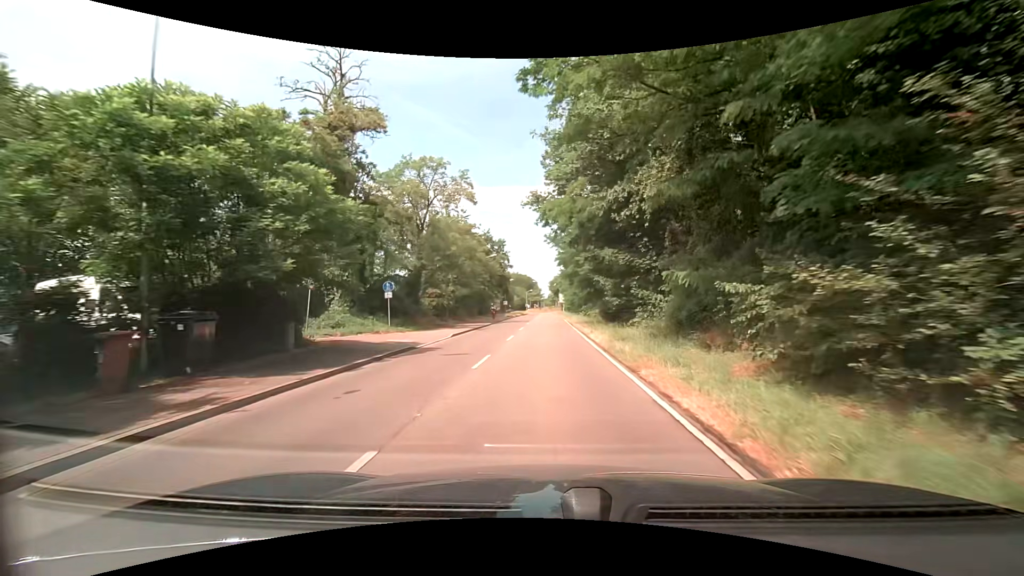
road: secondary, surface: asphalt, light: Day
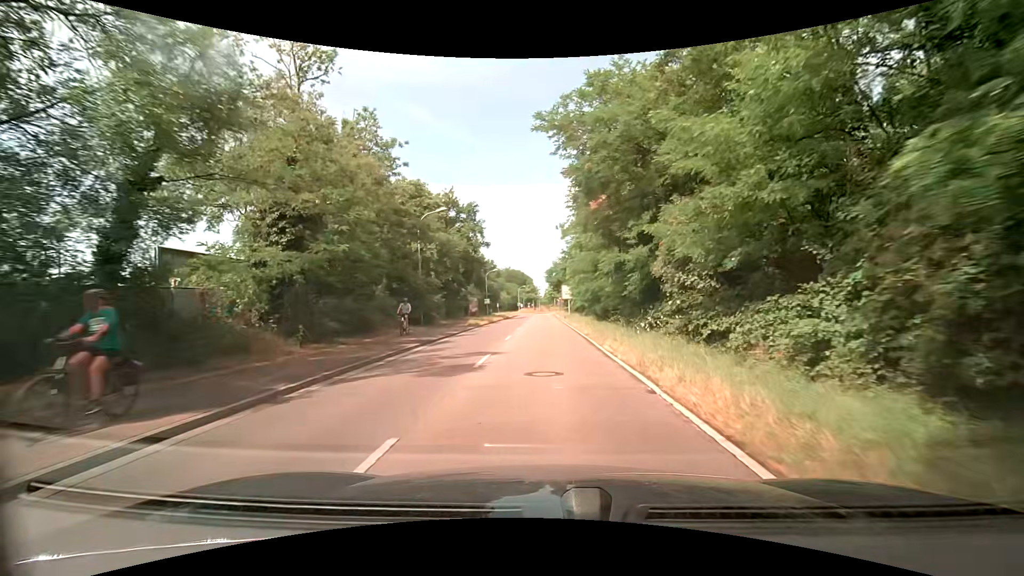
(+0.2, +35.7) m; +1°
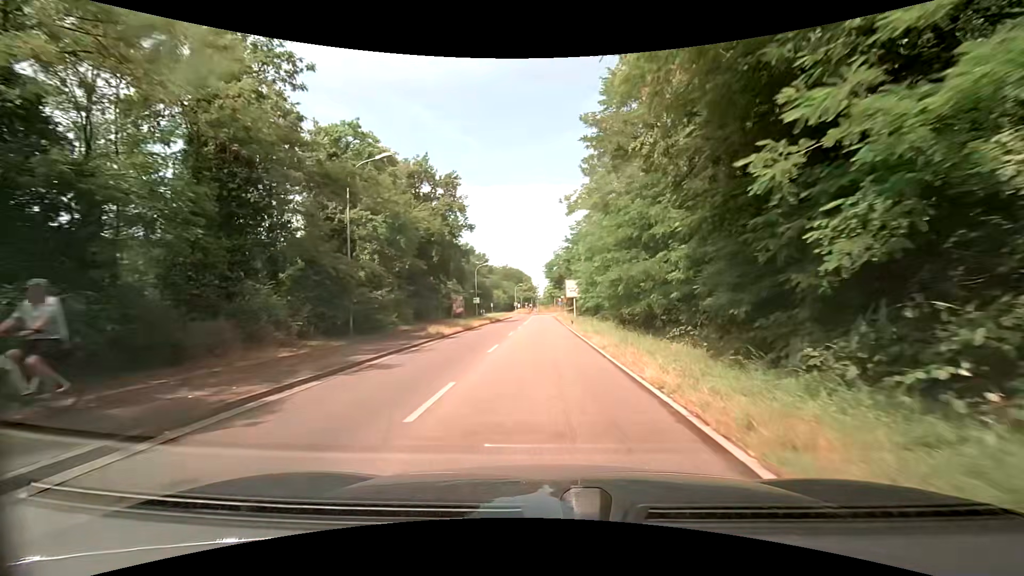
(+0.1, +14.3) m; 0°
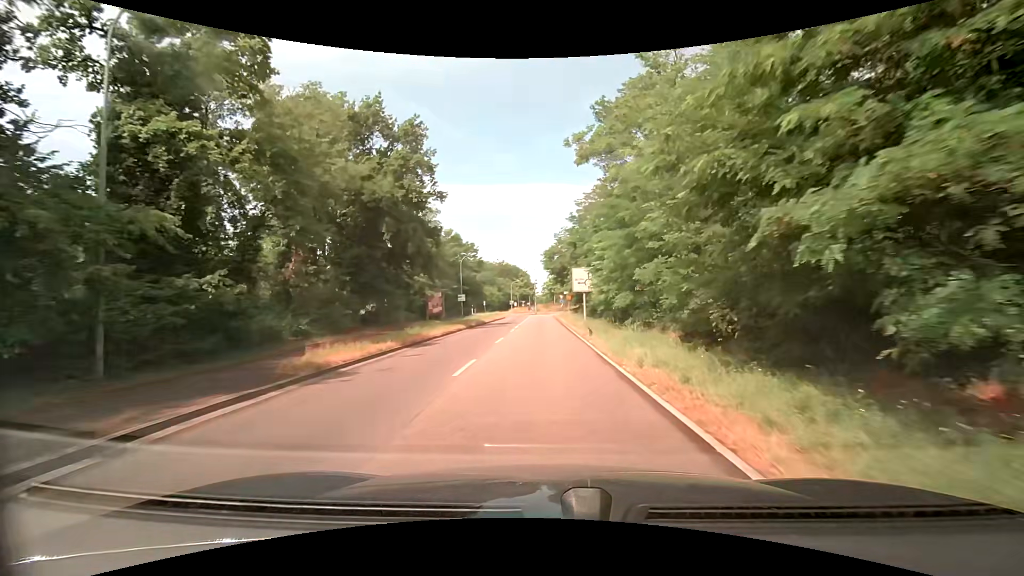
(-0.1, +14.3) m; -1°
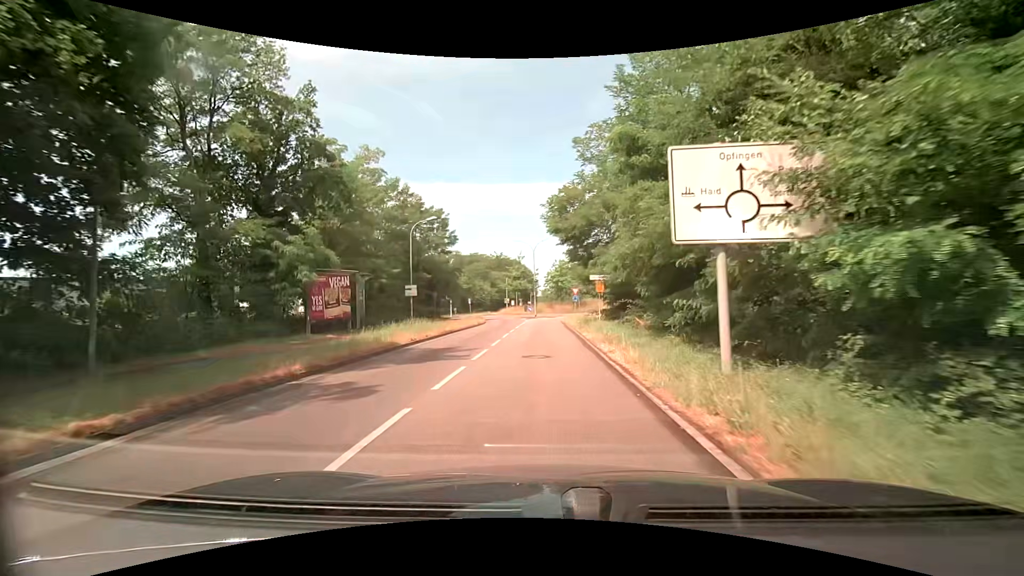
(+0.2, +28.7) m; 0°
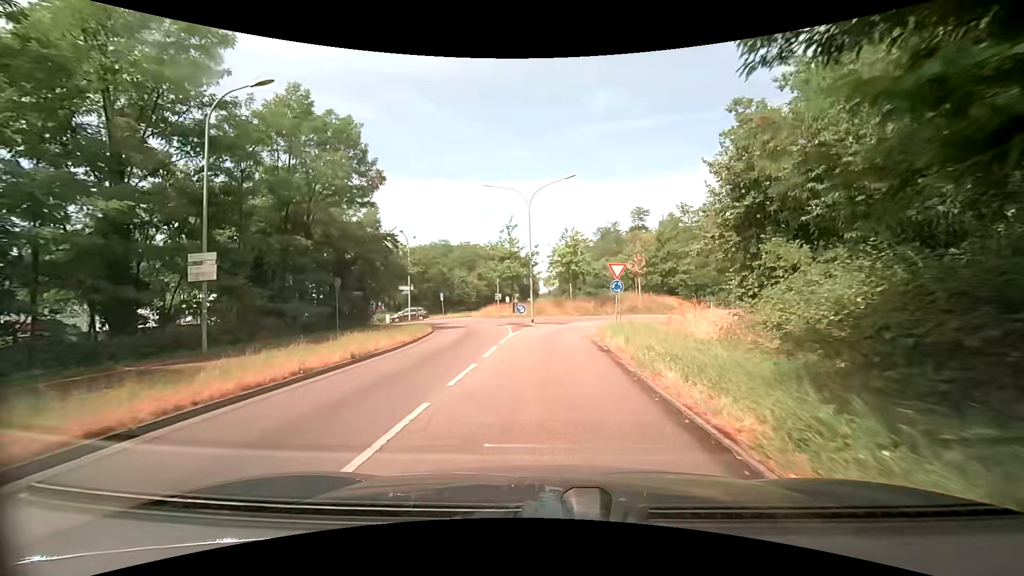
(-0.1, +26.6) m; 0°
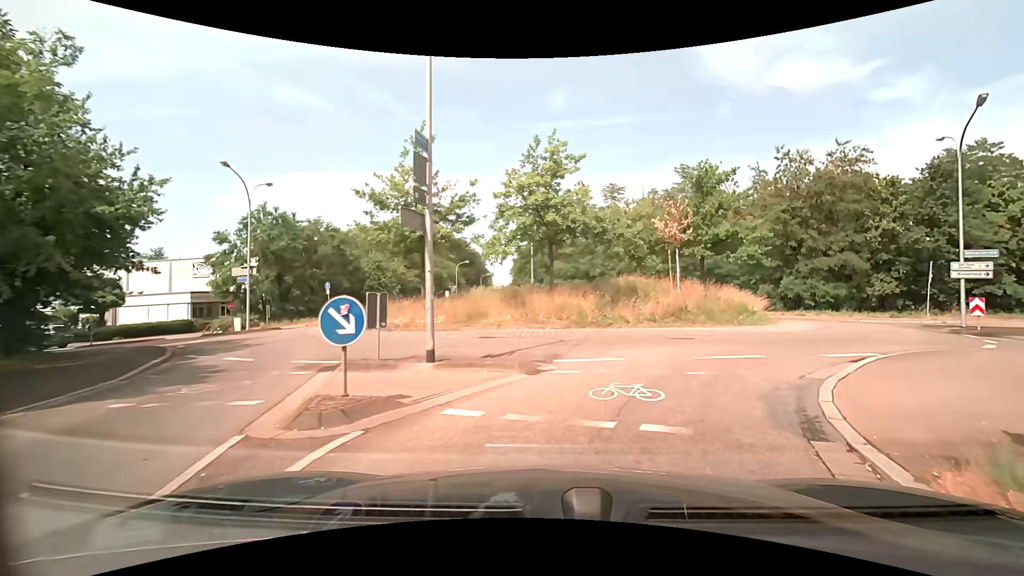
(+0.4, +23.0) m; +5°
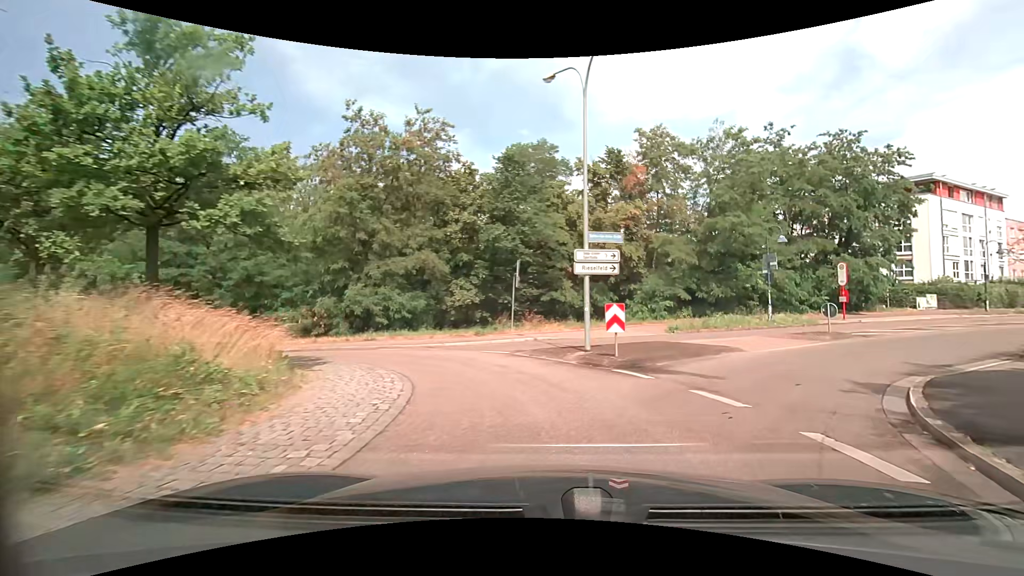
(+5.2, +15.8) m; +42°
(0, +10) (-3, +19) (-11, +25) (-21, +24) (-27, +17) (-31, +7) (-36, -1) (-42, -9) (-49, -16) (-56, -23) m
